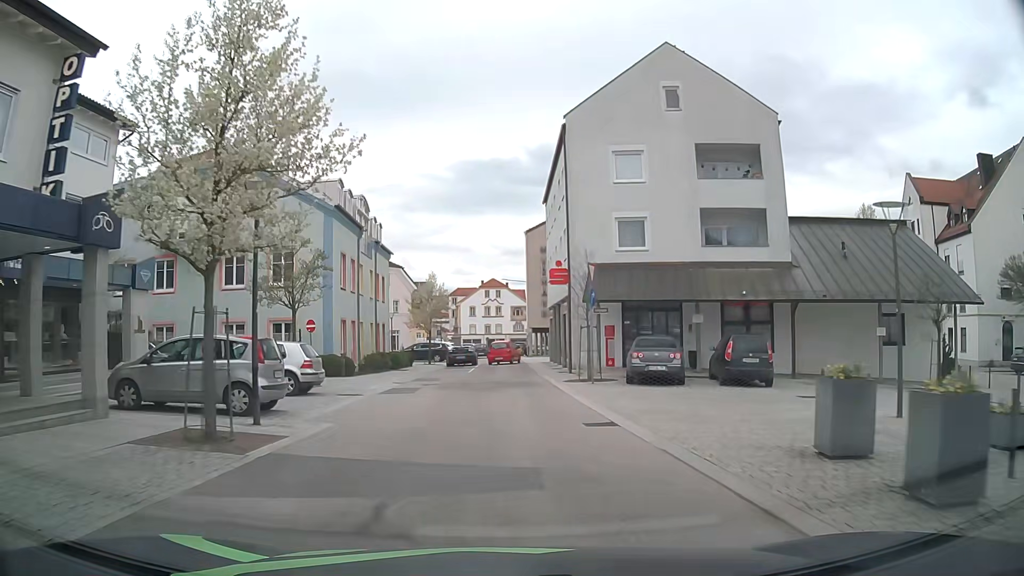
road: residential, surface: asphalt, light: Day
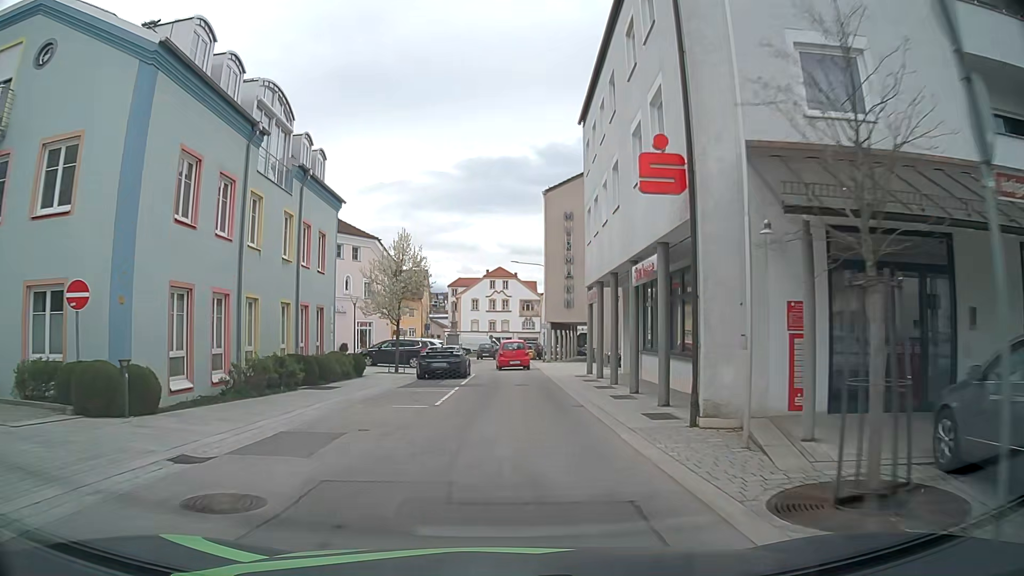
(0.0, +17.4) m; 0°
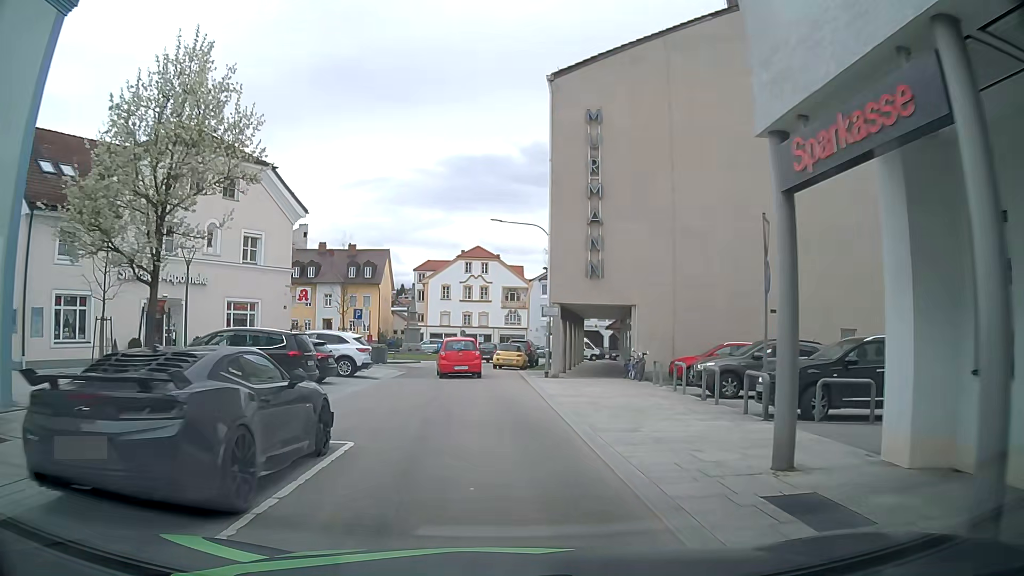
(+0.3, +21.2) m; +1°
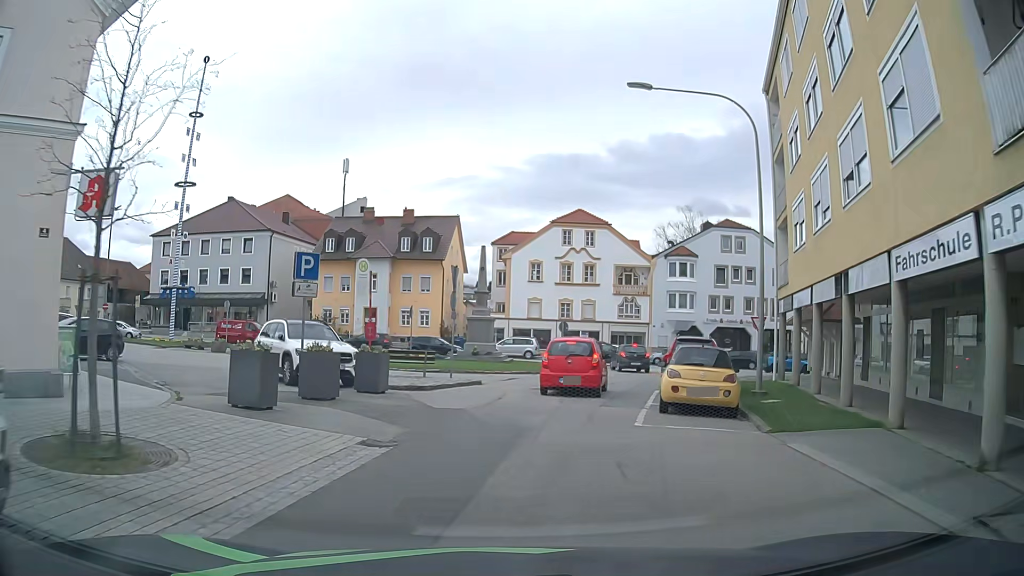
(-1.5, +23.2) m; -7°
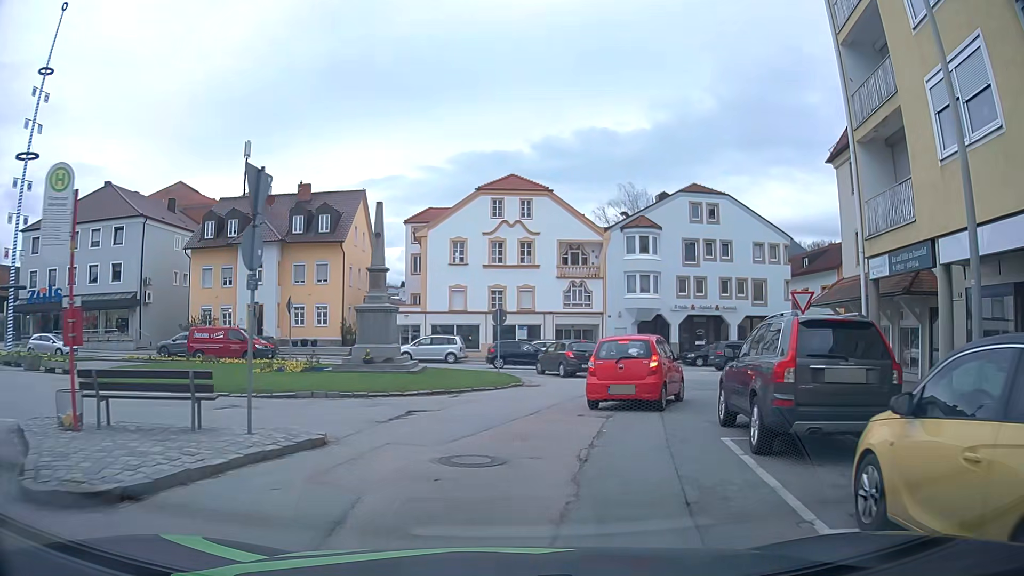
(+0.6, +12.0) m; +8°
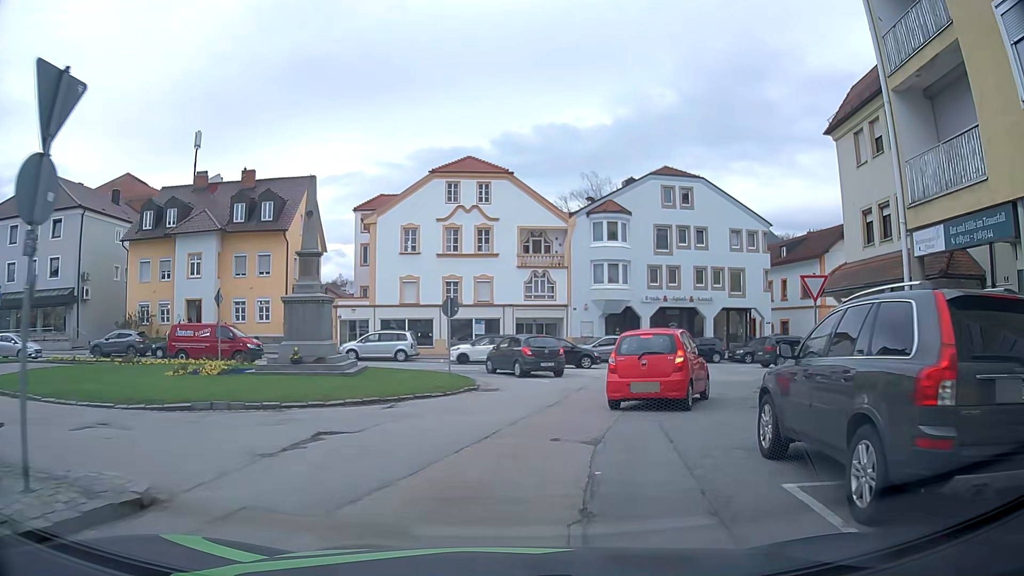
(0.0, +3.8) m; +1°
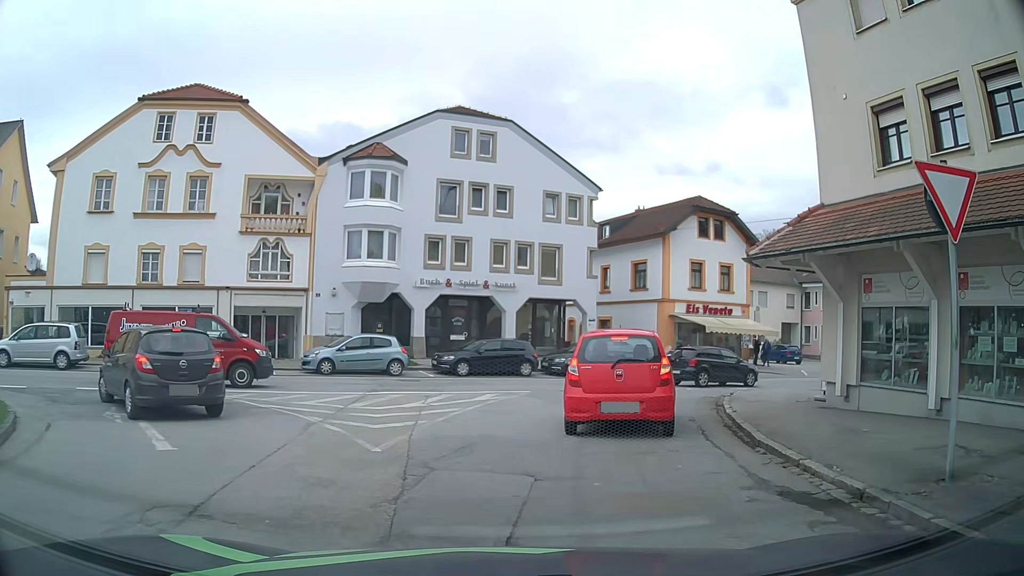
(+2.2, +12.8) m; +19°
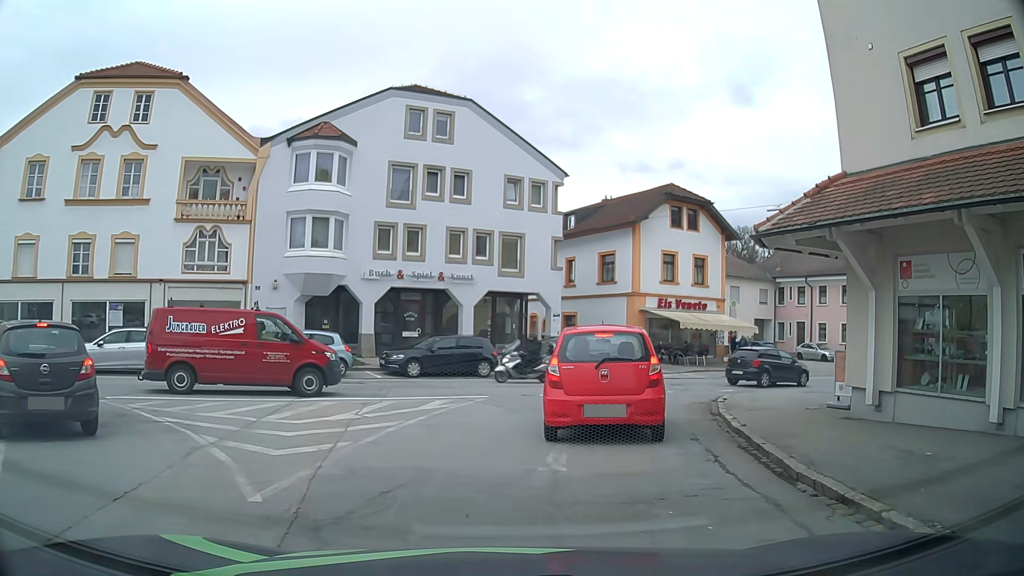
(+0.1, +2.6) m; +6°
